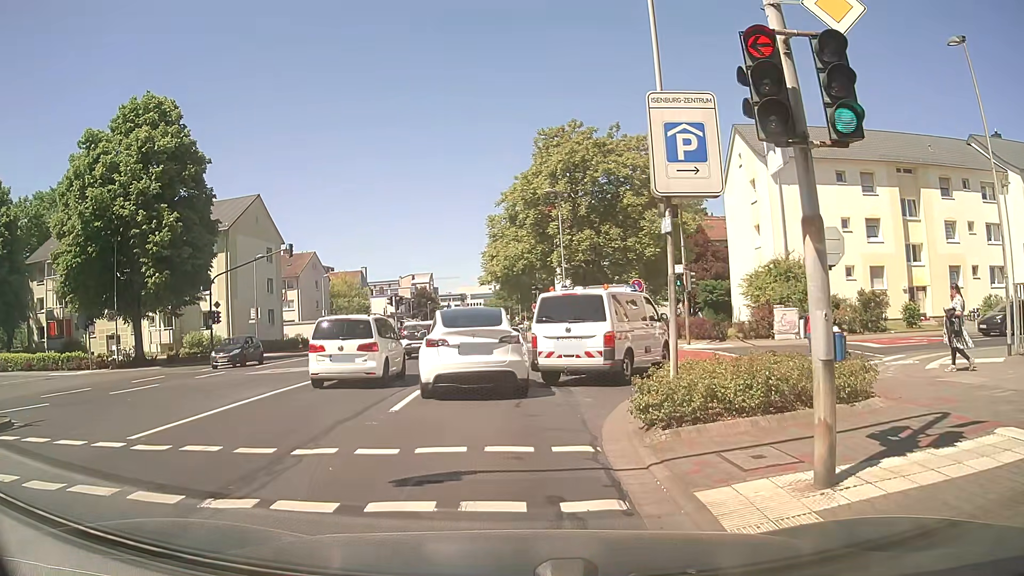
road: secondary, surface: asphalt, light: Day
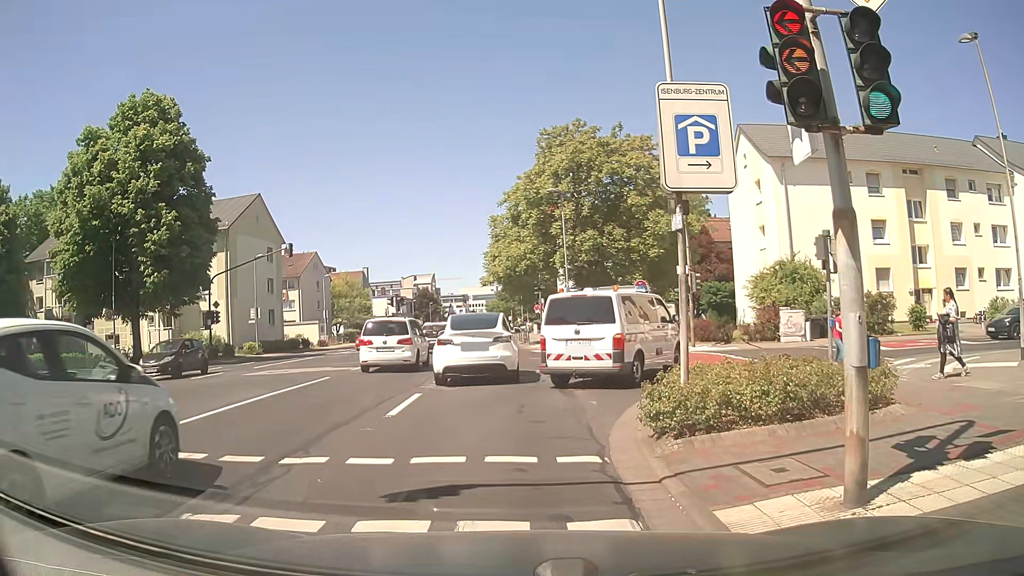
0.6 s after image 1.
(0.0, +0.4) m; 0°
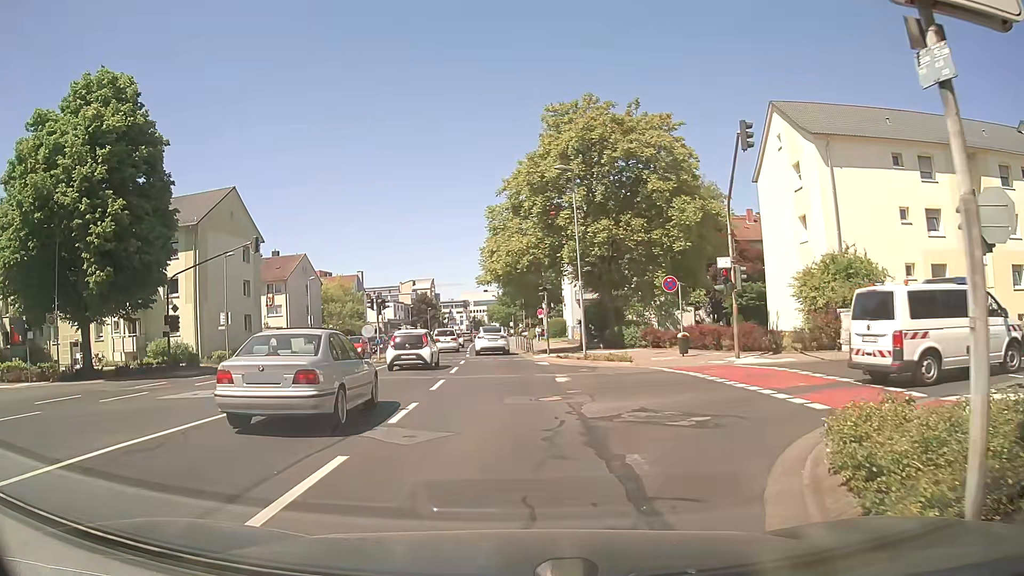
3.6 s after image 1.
(-0.3, +6.4) m; -2°
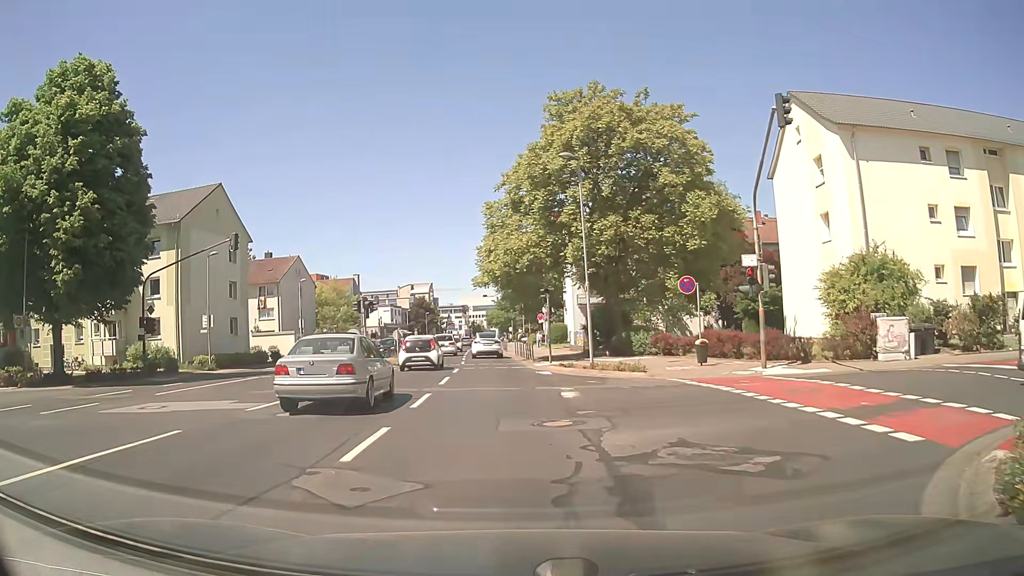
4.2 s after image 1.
(-0.1, +2.9) m; -2°
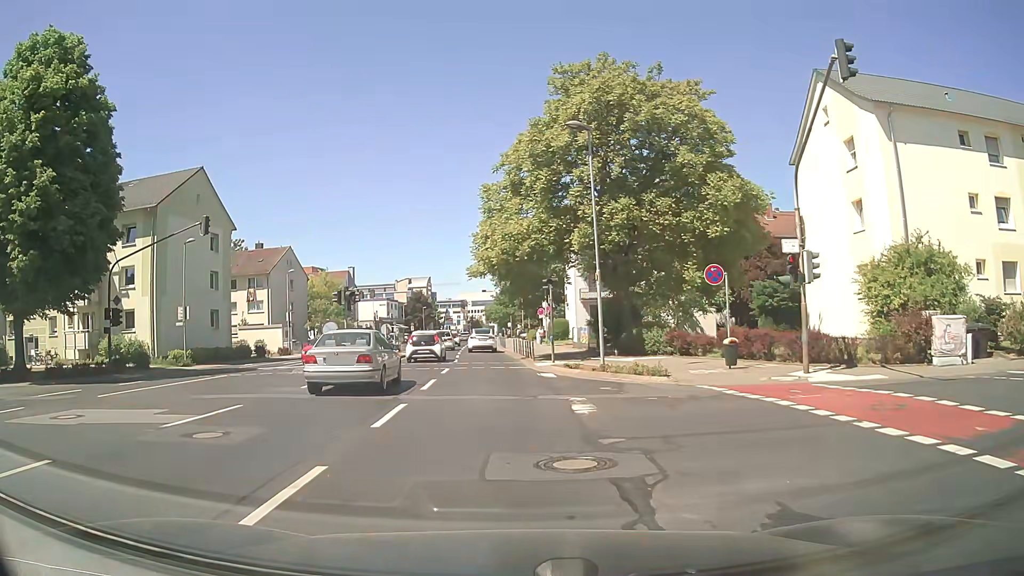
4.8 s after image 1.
(0.0, +3.5) m; +1°
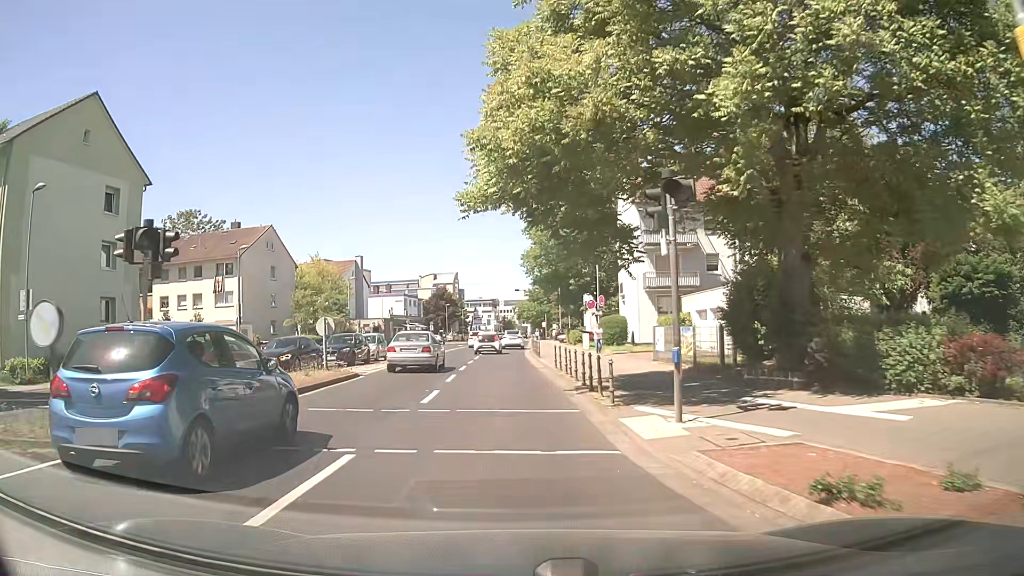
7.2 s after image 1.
(-0.3, +18.2) m; -3°
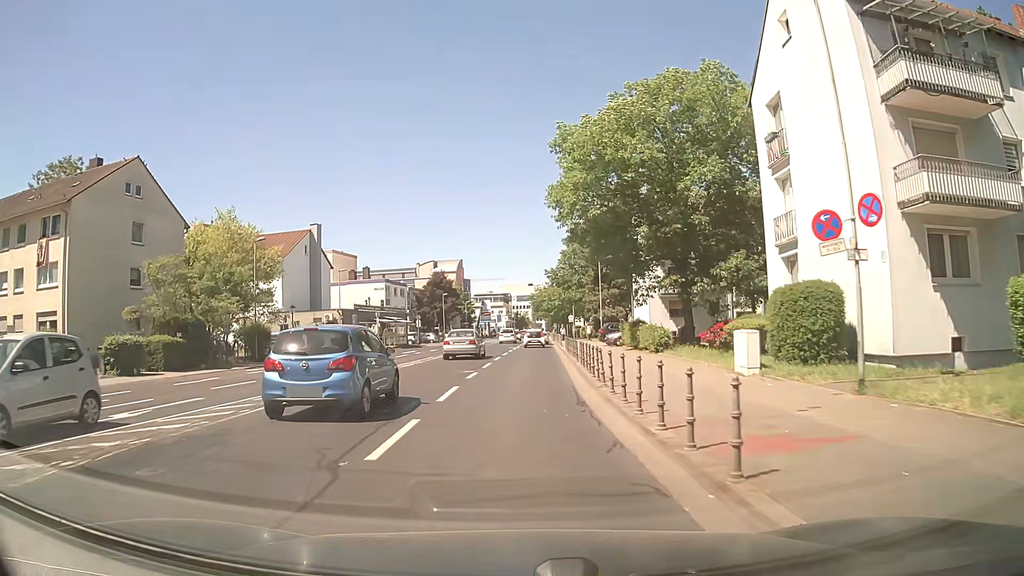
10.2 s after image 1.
(-0.7, +30.3) m; -1°
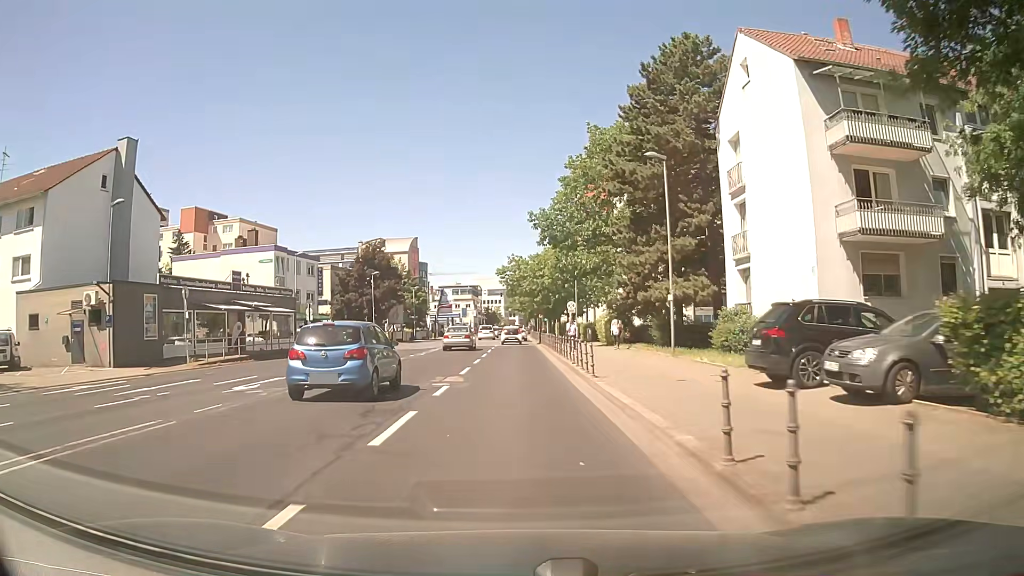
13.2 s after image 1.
(+0.7, +35.7) m; +2°
(0, +10) (0, +20) (0, +30) (0, +40) (0, +50) (0, +60) (0, +70) (0, +80) (0, +90) (0, +100) m
